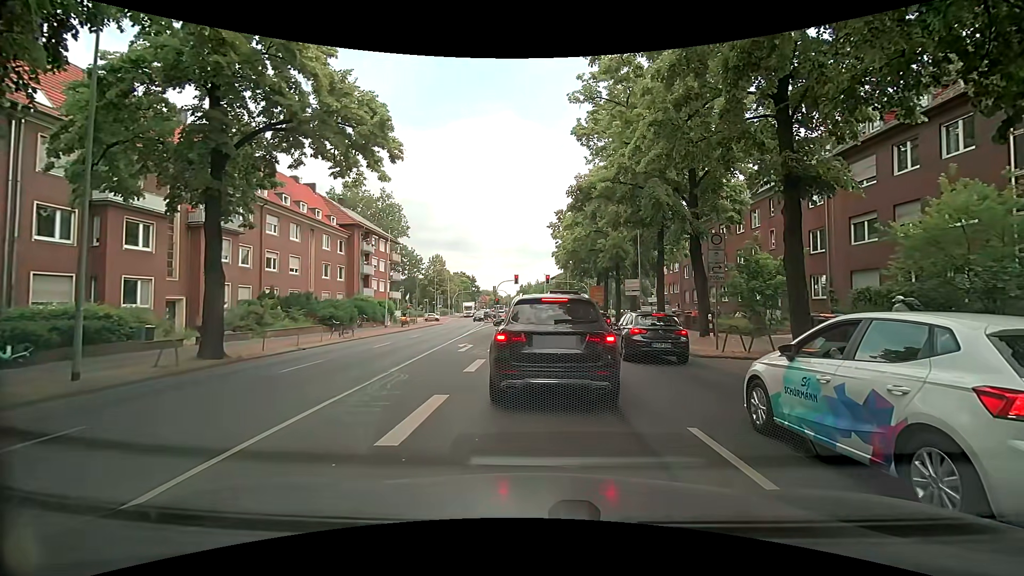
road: secondary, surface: asphalt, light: Day
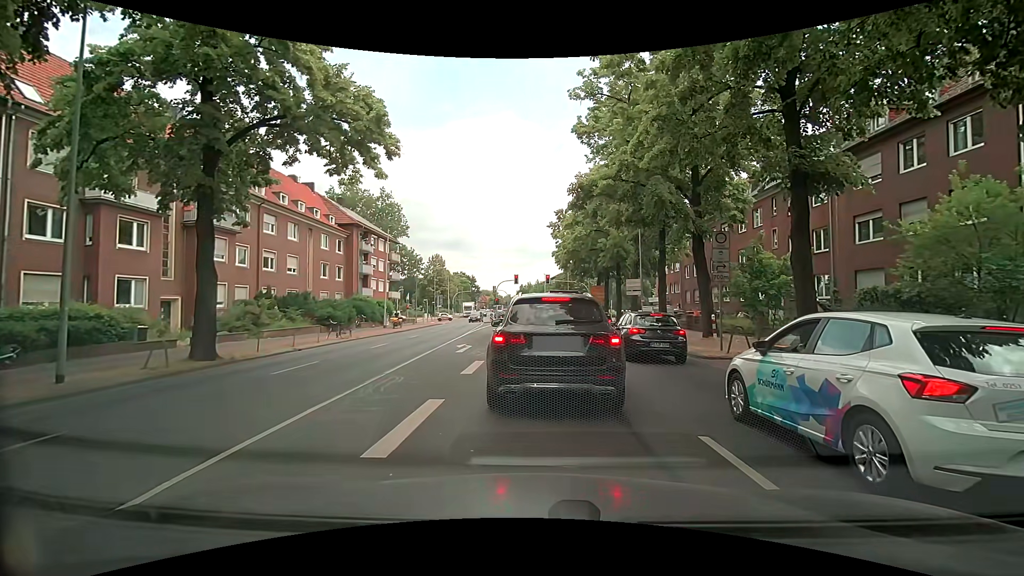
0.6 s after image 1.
(0.0, +0.4) m; 0°
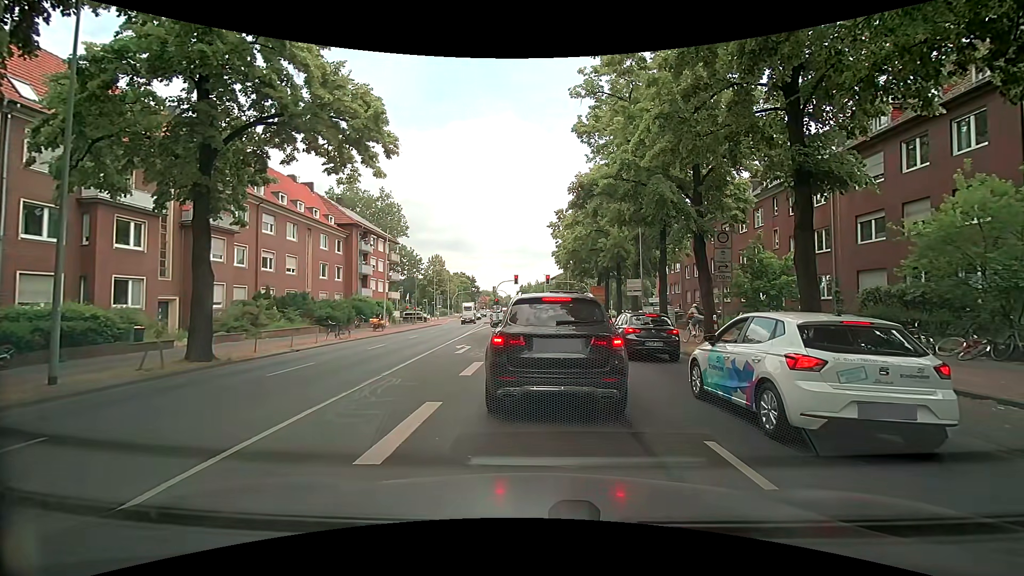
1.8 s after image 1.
(0.0, +0.2) m; 0°
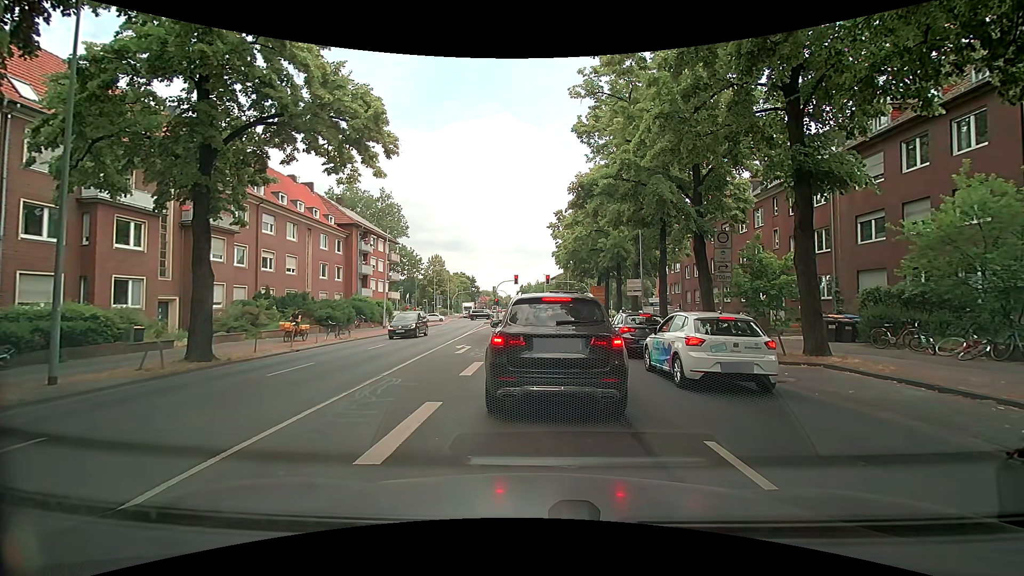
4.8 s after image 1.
(0.0, +0.1) m; 0°
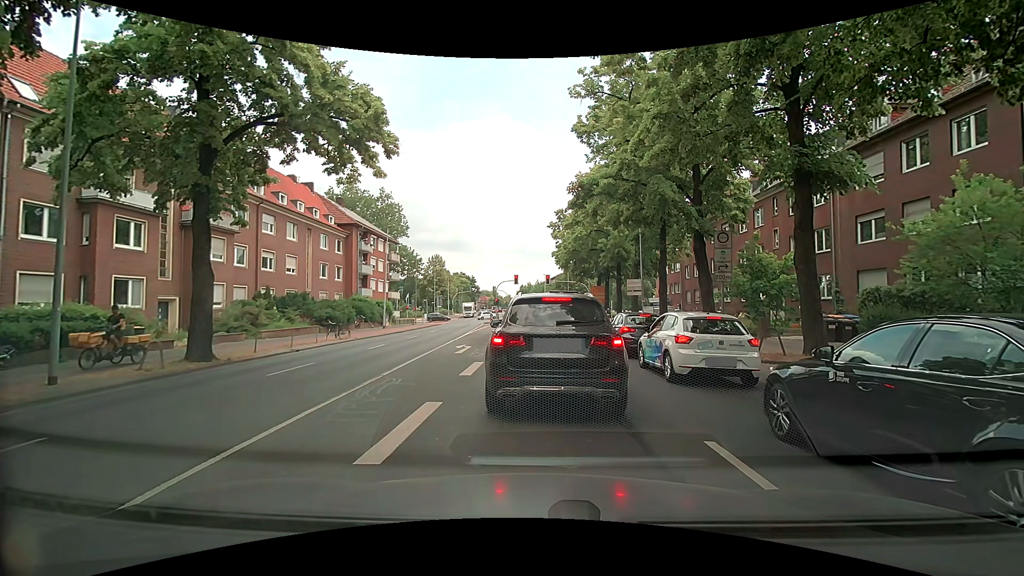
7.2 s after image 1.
(0.0, 0.0) m; 0°
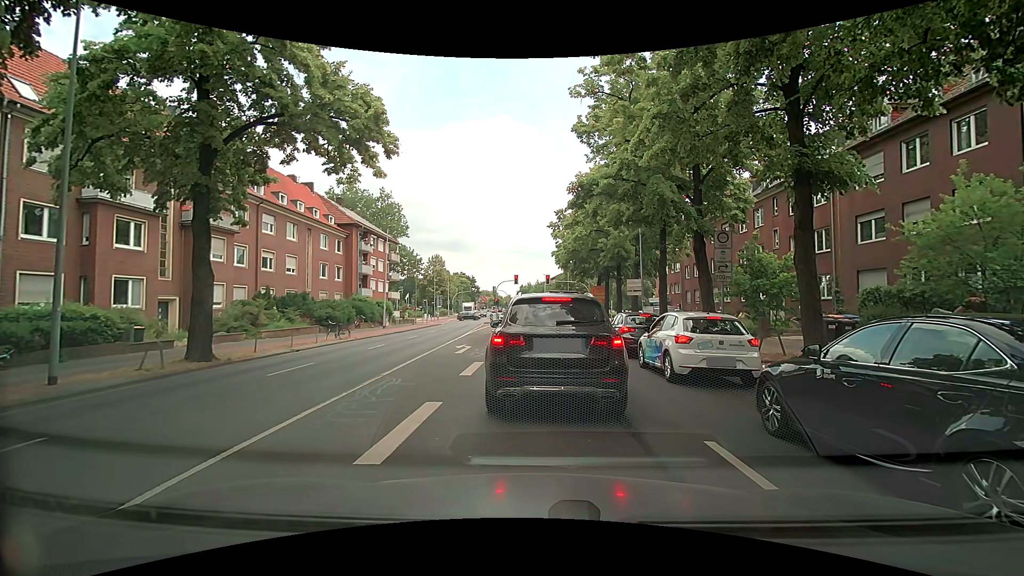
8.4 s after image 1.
(0.0, 0.0) m; 0°
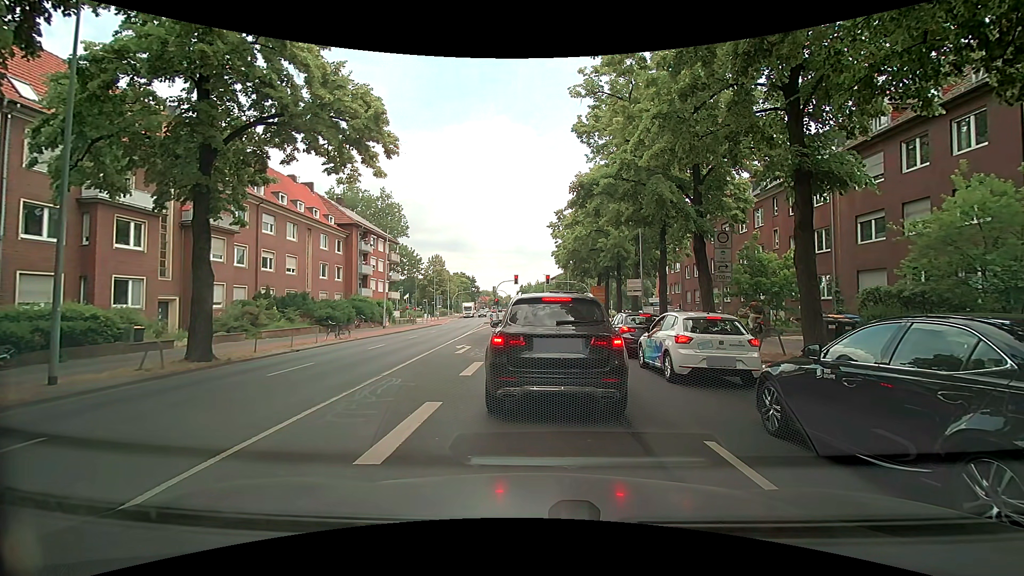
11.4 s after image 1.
(0.0, 0.0) m; 0°
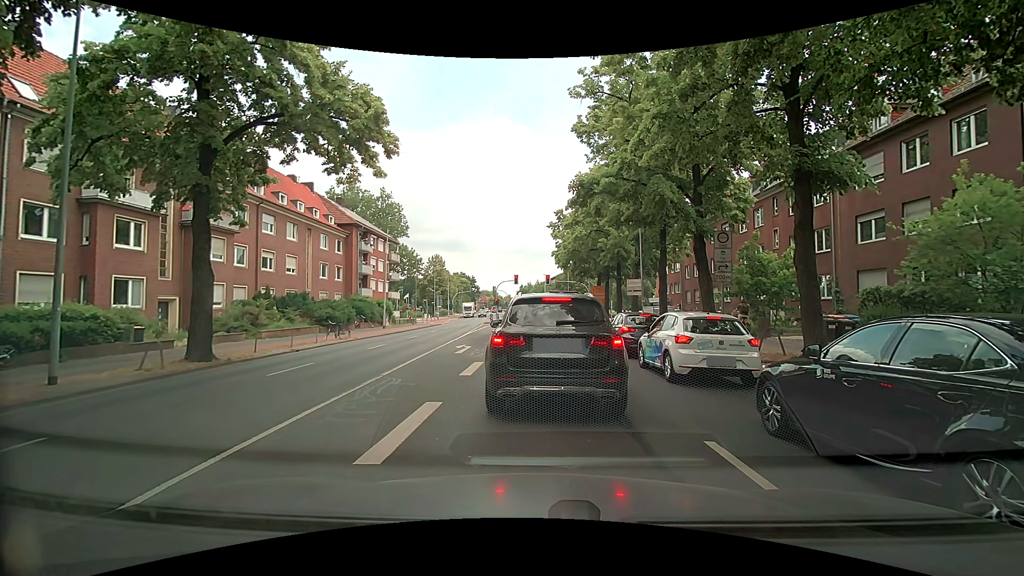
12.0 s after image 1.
(0.0, 0.0) m; 0°
